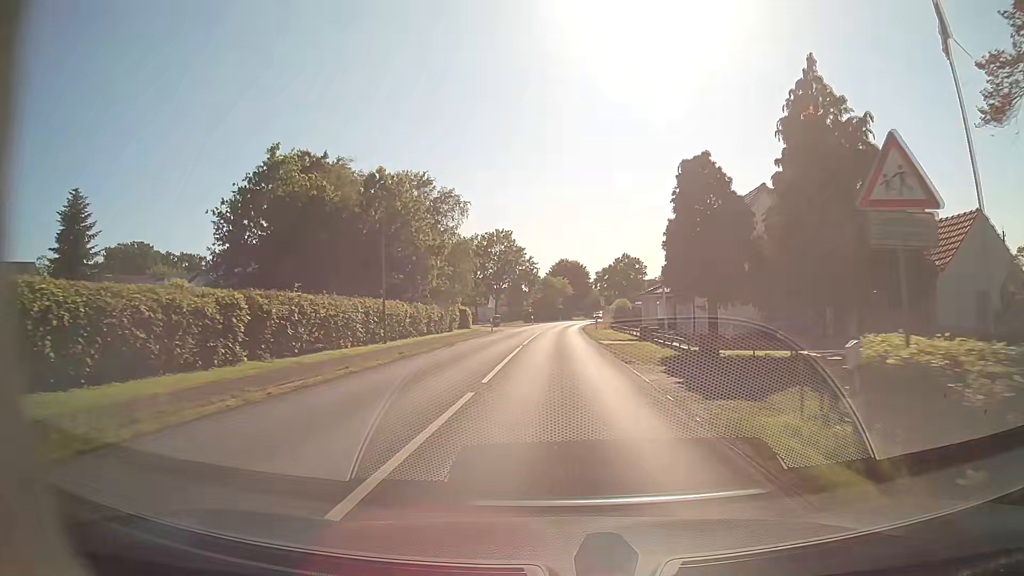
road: secondary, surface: asphalt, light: Day
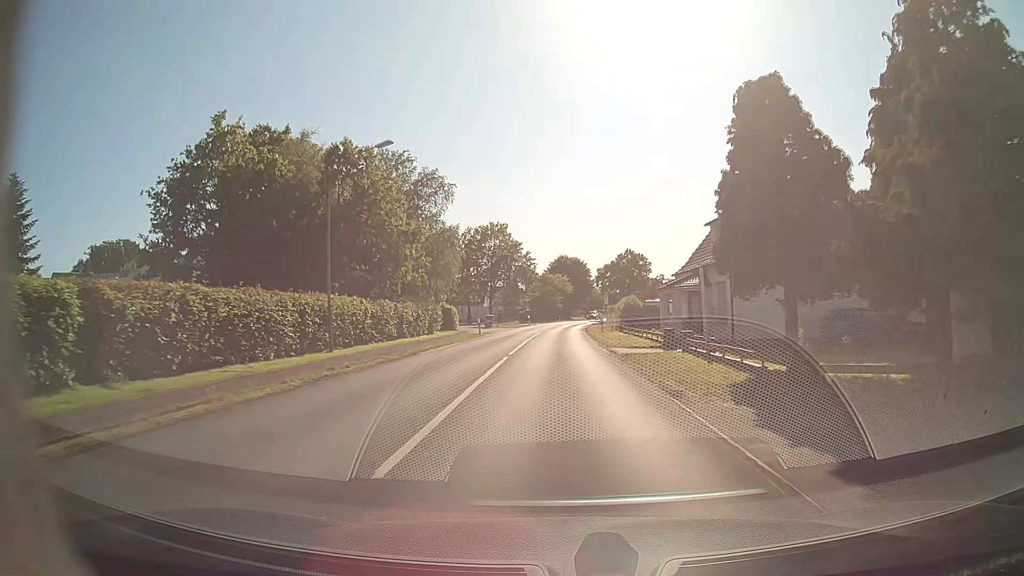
(0.0, +8.0) m; 0°
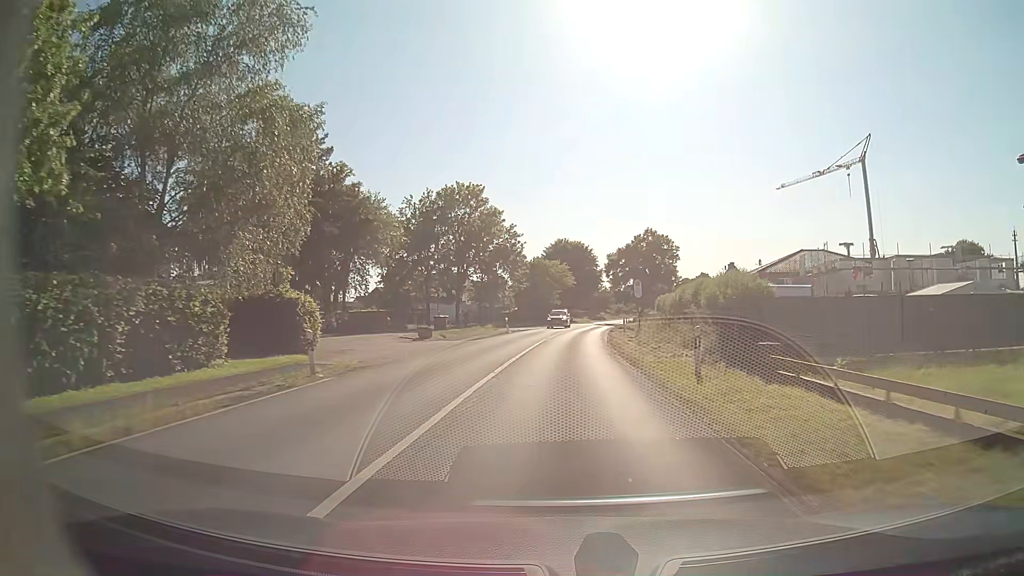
(+0.1, +31.8) m; 0°
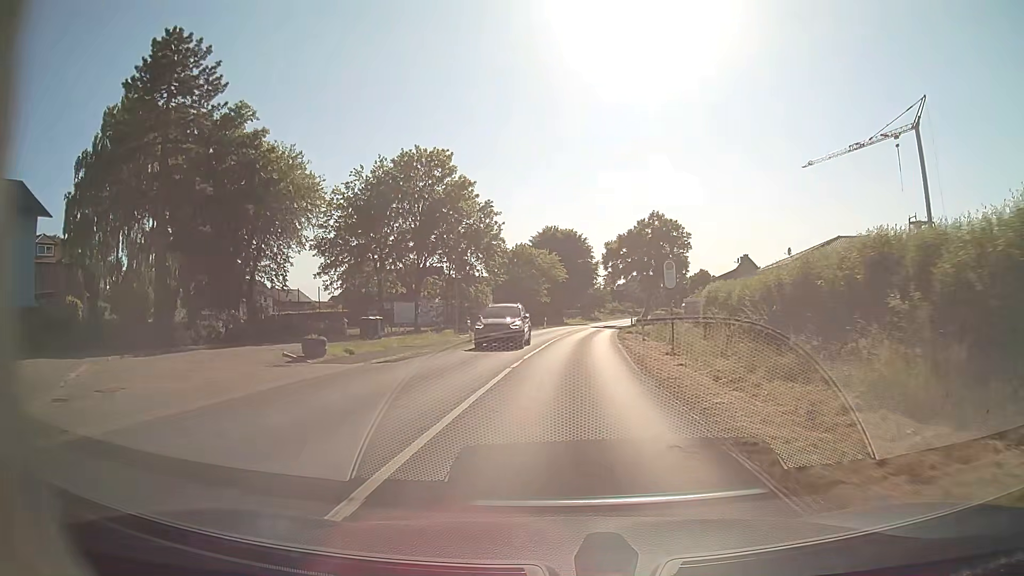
(+0.1, +15.9) m; +1°
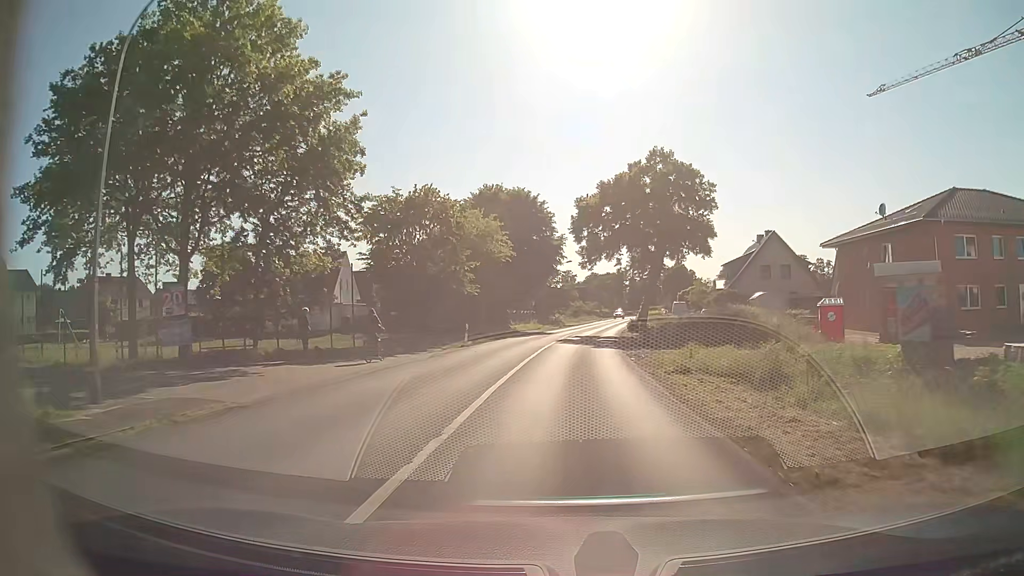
(+1.0, +31.8) m; +4°
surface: paved
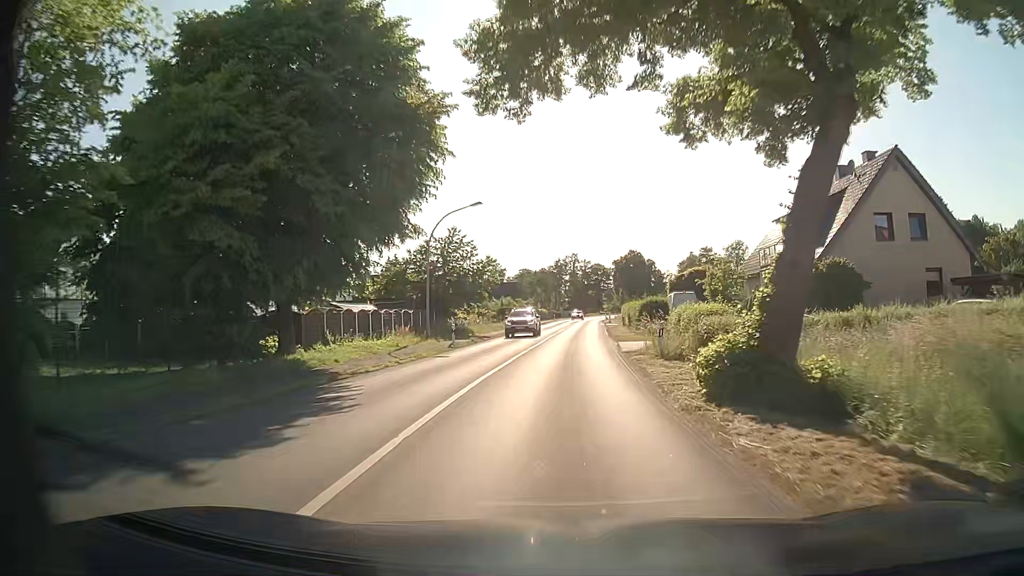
(+1.9, +39.8) m; +6°
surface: asphalt
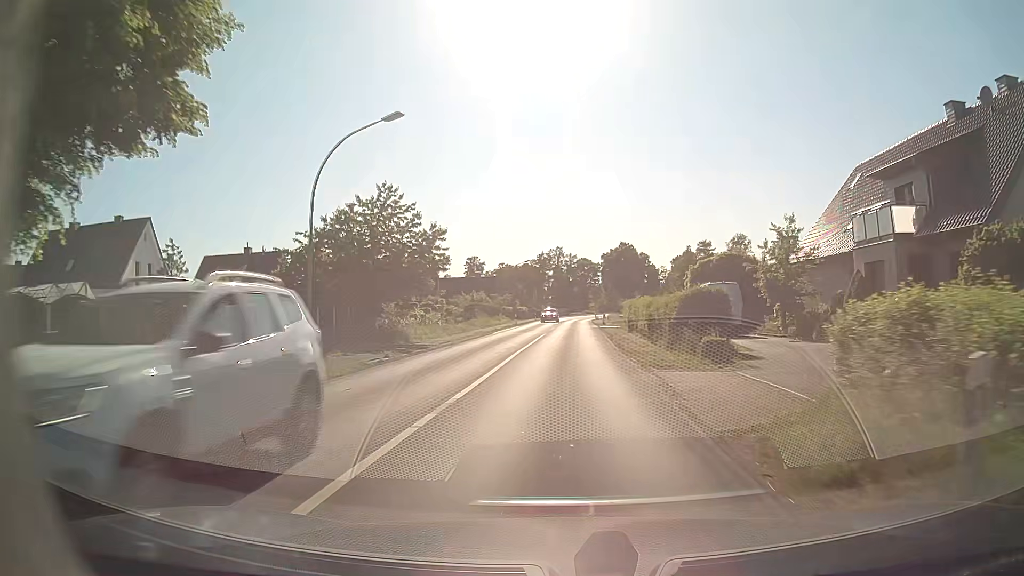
(+0.2, +15.9) m; +1°
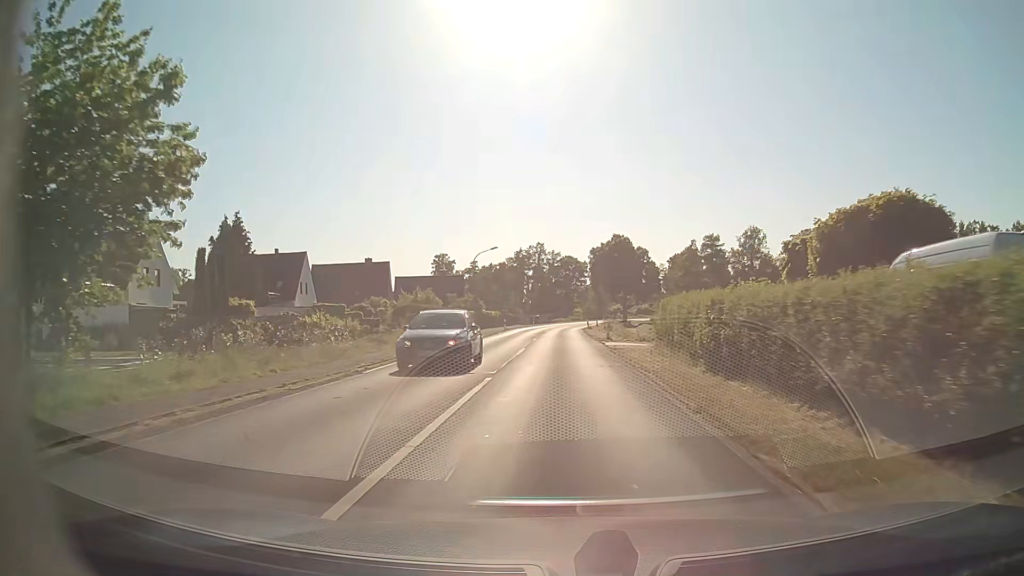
(+0.4, +23.9) m; +2°
(0, +10) (0, +20) (0, +30) (0, +40) (0, +50) (+1, +60) (+1, +70) (+2, +80) (+3, +90) (+4, +100) m
